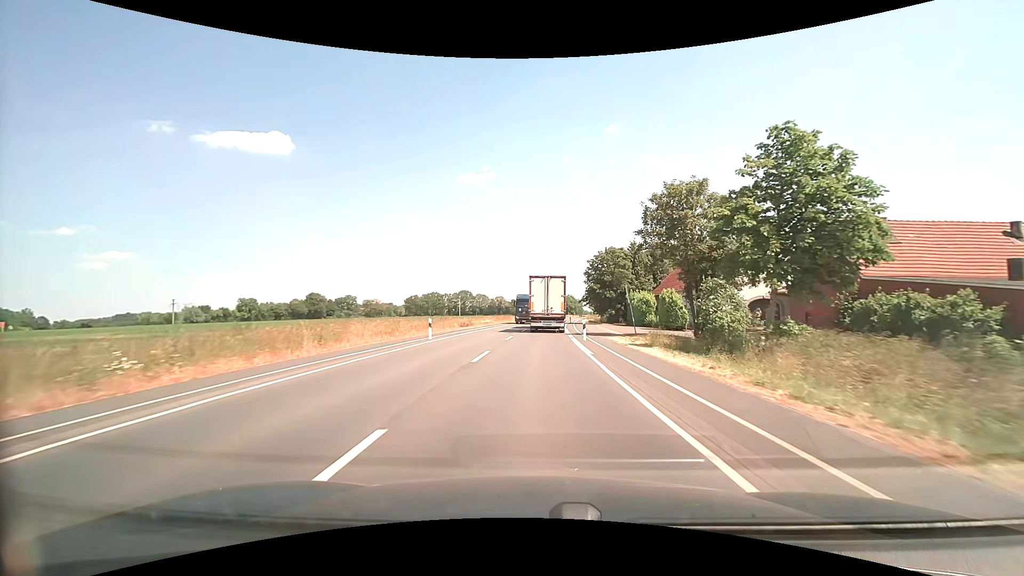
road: secondary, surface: asphalt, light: Day
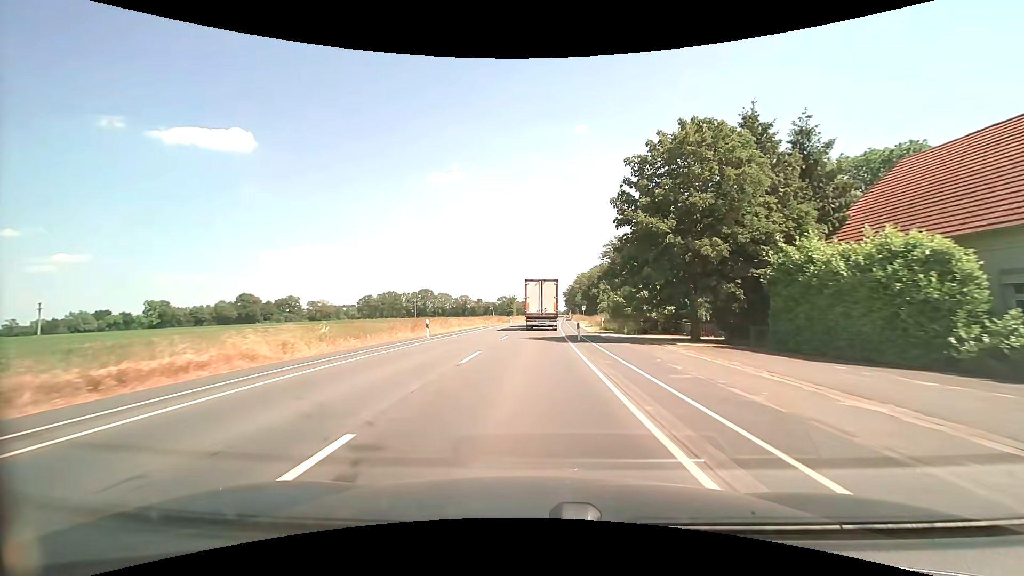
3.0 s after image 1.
(+1.4, +48.8) m; +3°
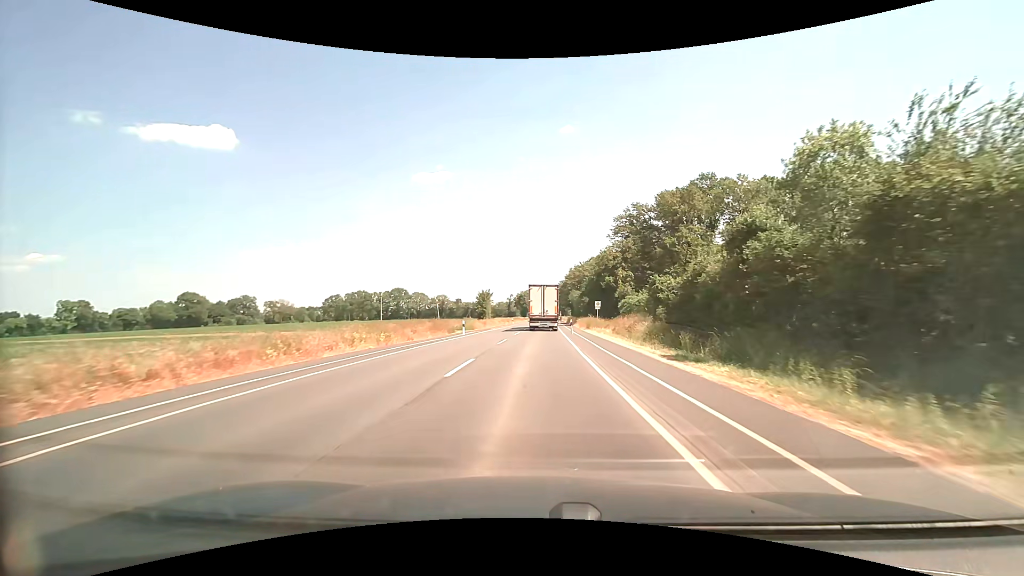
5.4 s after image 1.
(+0.7, +39.1) m; +2°
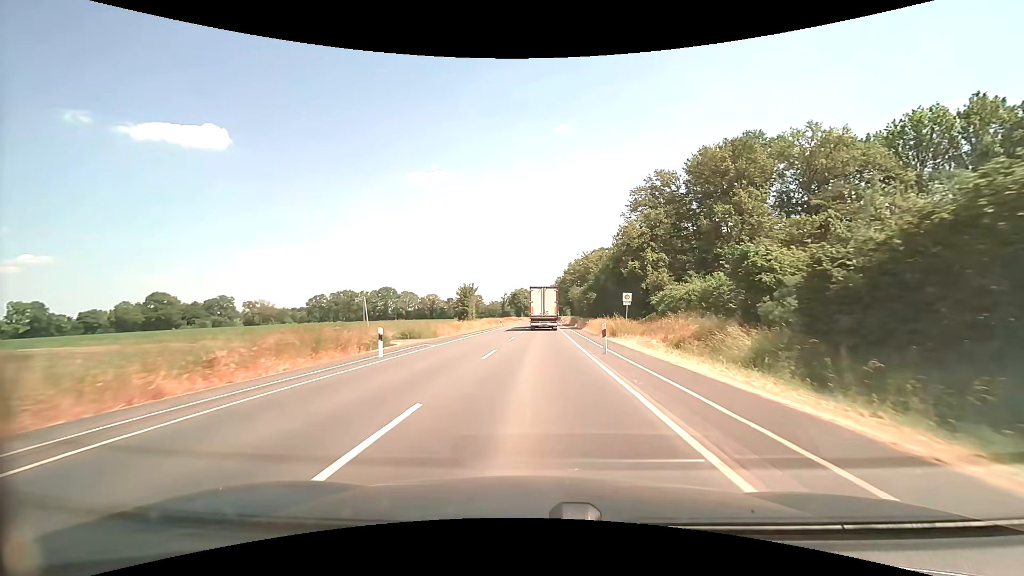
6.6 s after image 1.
(+0.1, +19.6) m; +1°
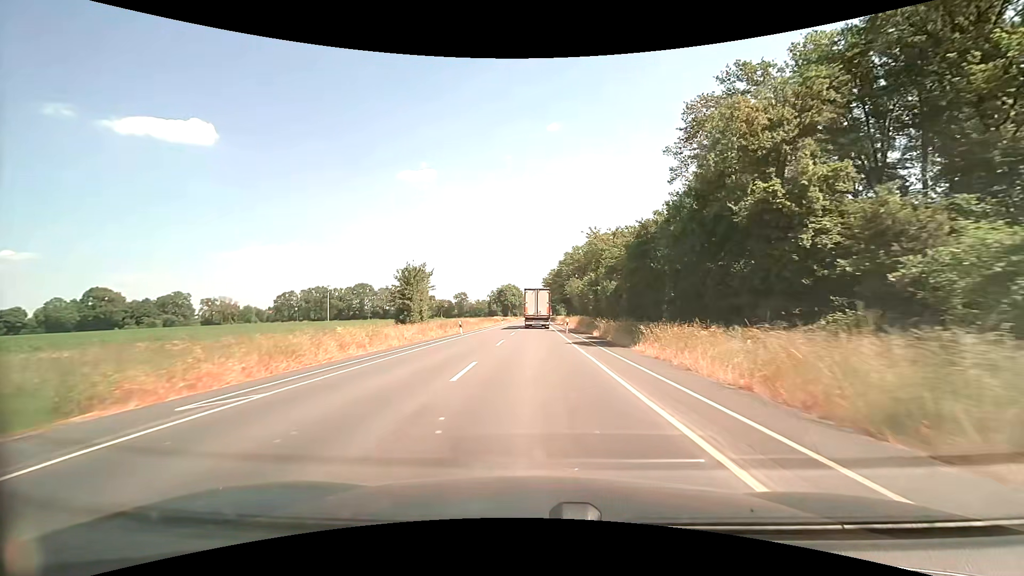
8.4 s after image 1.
(+0.1, +29.6) m; +1°
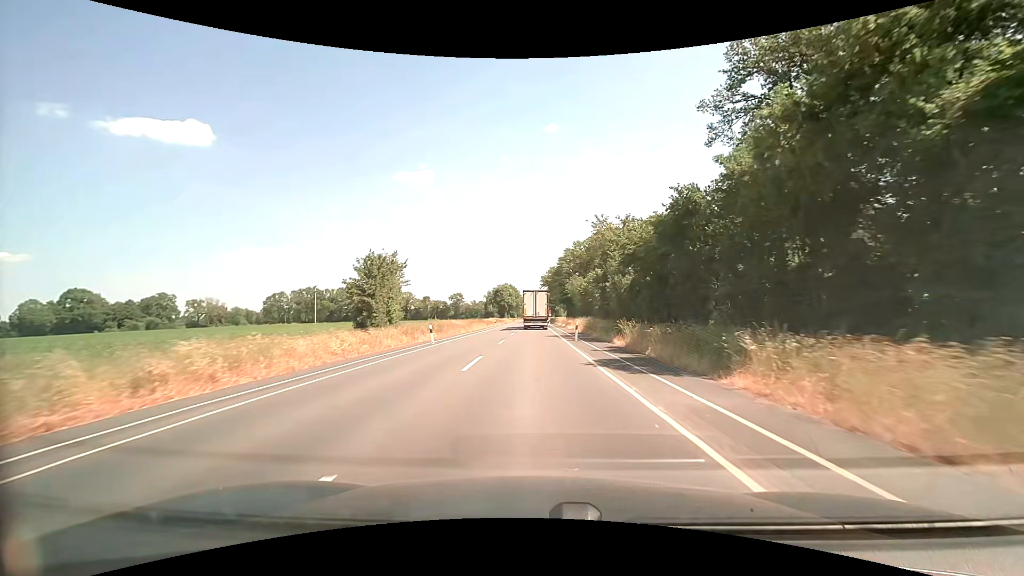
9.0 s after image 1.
(0.0, +10.2) m; 0°
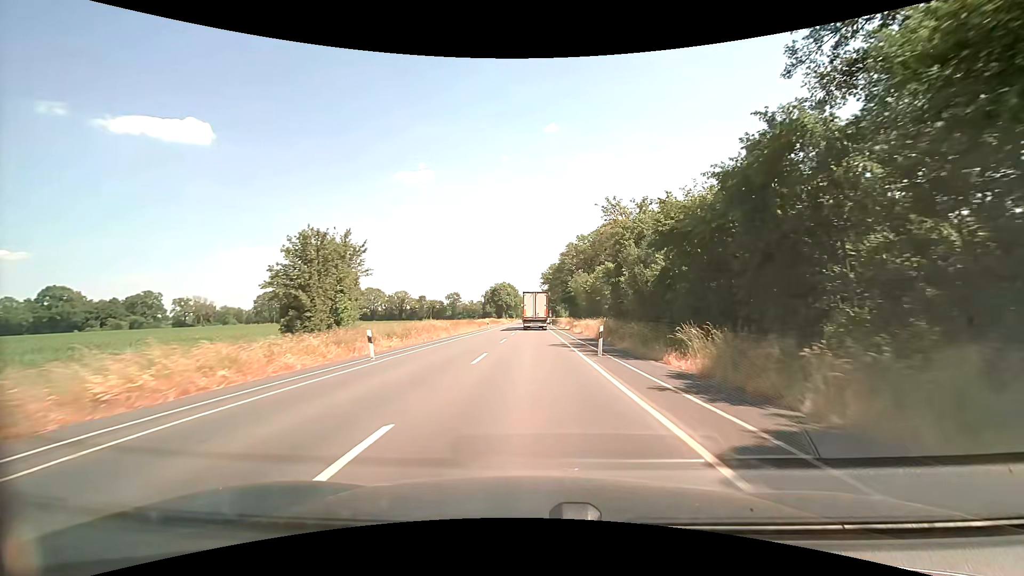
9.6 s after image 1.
(0.0, +10.4) m; 0°
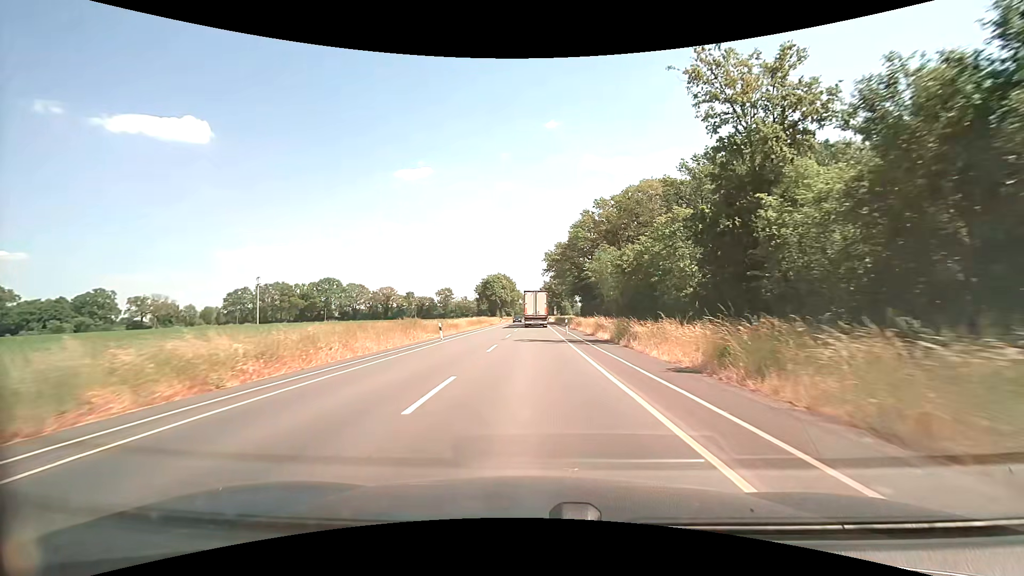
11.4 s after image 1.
(0.0, +31.8) m; 0°
(0, +10) (0, +20) (0, +30) (0, +40) (0, +50) (0, +60) (0, +70) (0, +80) (0, +90) (0, +100) m
